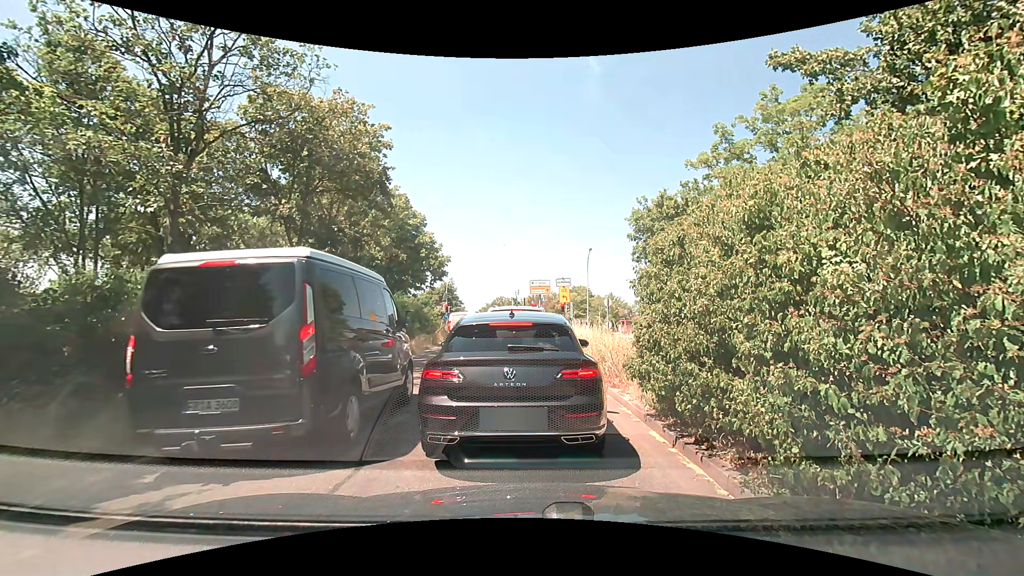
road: trunk_link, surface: asphalt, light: Day
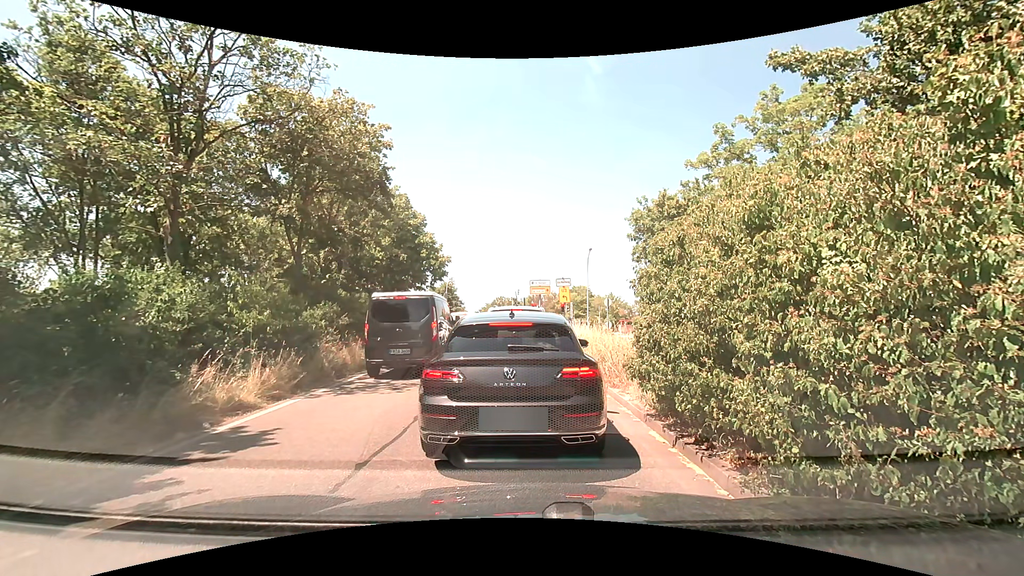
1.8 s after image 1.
(0.0, 0.0) m; 0°
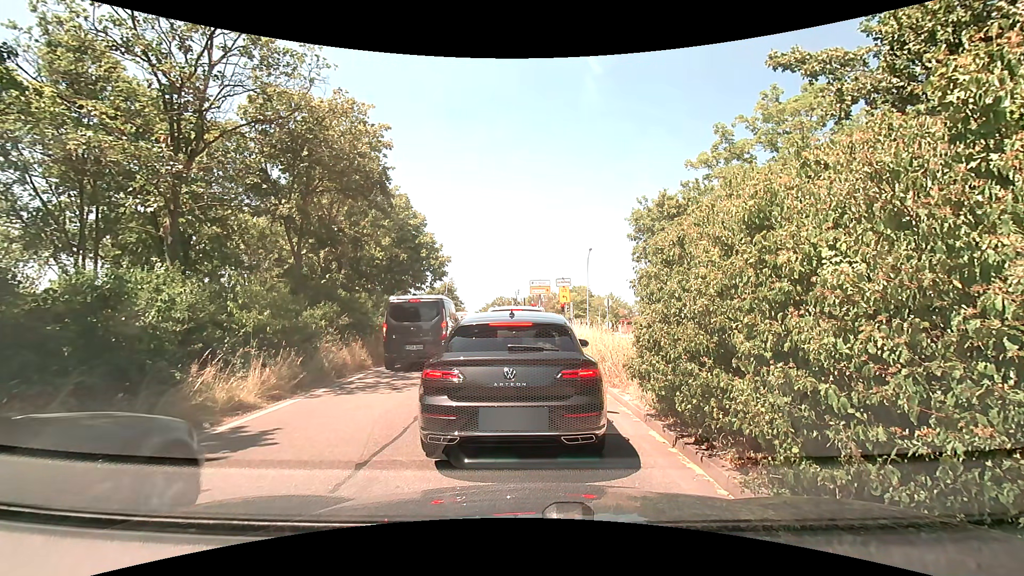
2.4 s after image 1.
(0.0, 0.0) m; 0°
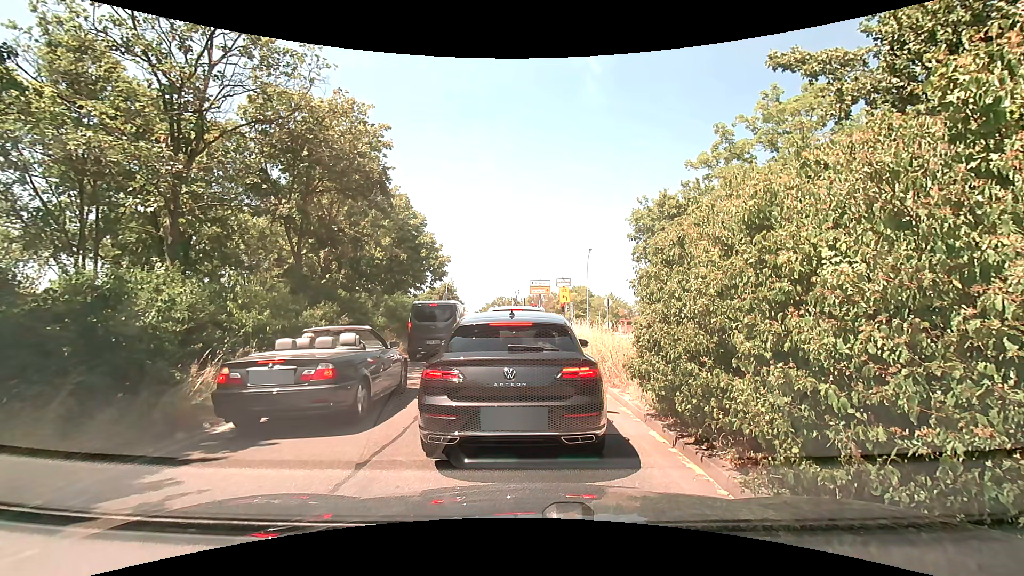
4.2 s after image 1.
(0.0, 0.0) m; 0°
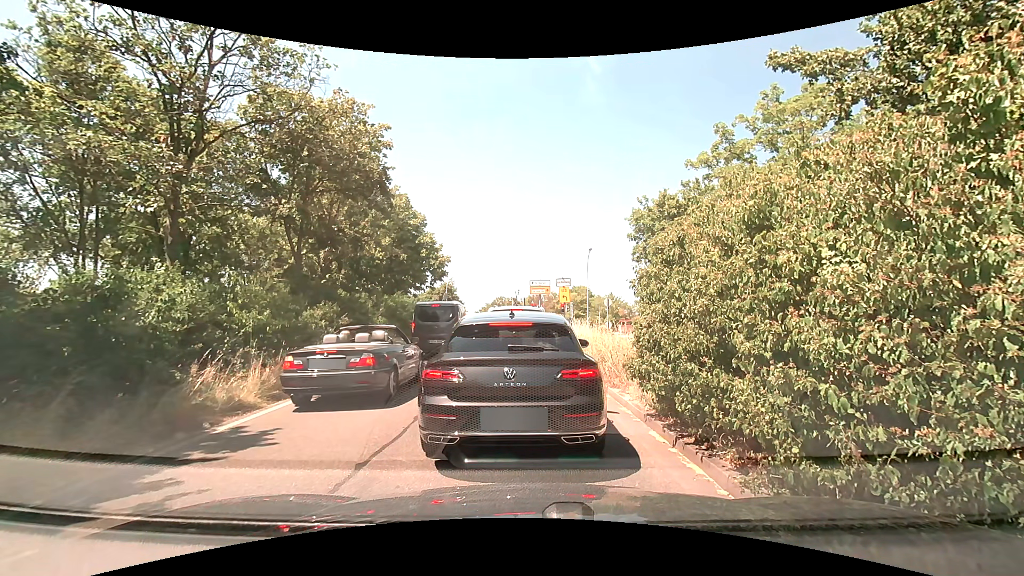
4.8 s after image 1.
(0.0, 0.0) m; 0°
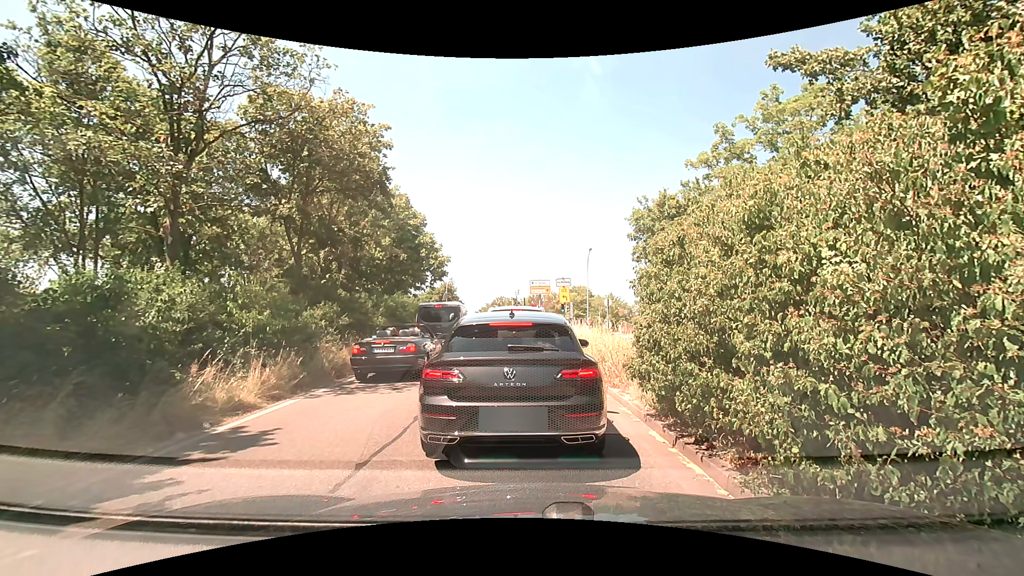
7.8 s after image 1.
(0.0, 0.0) m; 0°
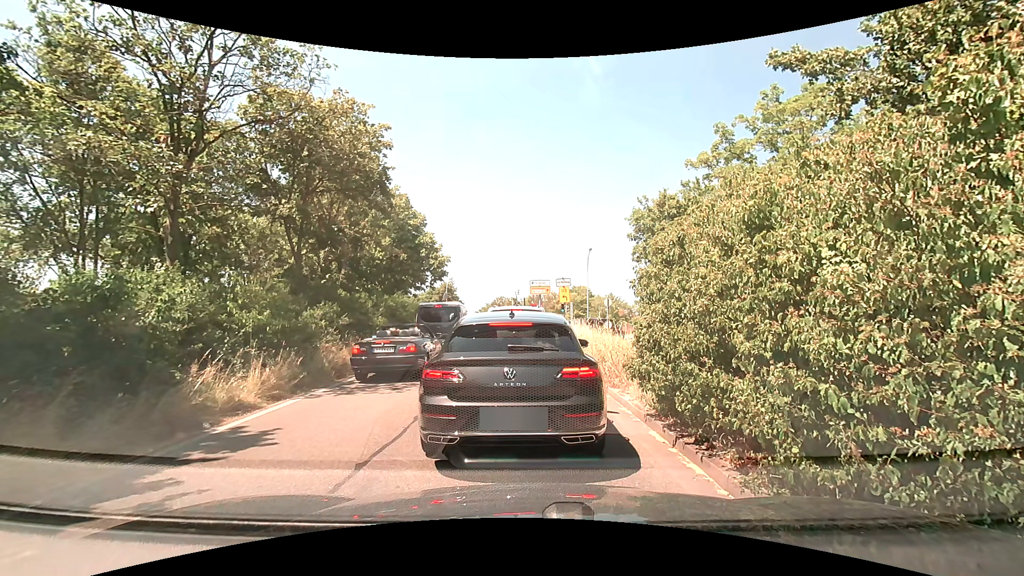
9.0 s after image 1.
(0.0, 0.0) m; 0°
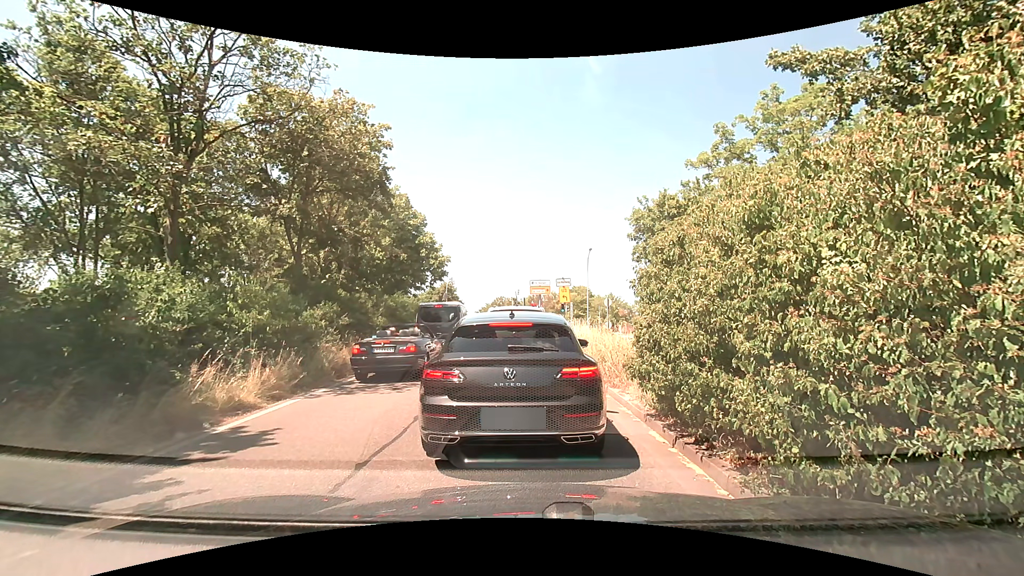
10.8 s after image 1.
(0.0, 0.0) m; 0°
(0, +10) (0, +20) (0, +30) (+2, +40) (+8, +47) (+17, +53) (+27, +54) (+37, +54) (+47, +53) (+57, +53) m
